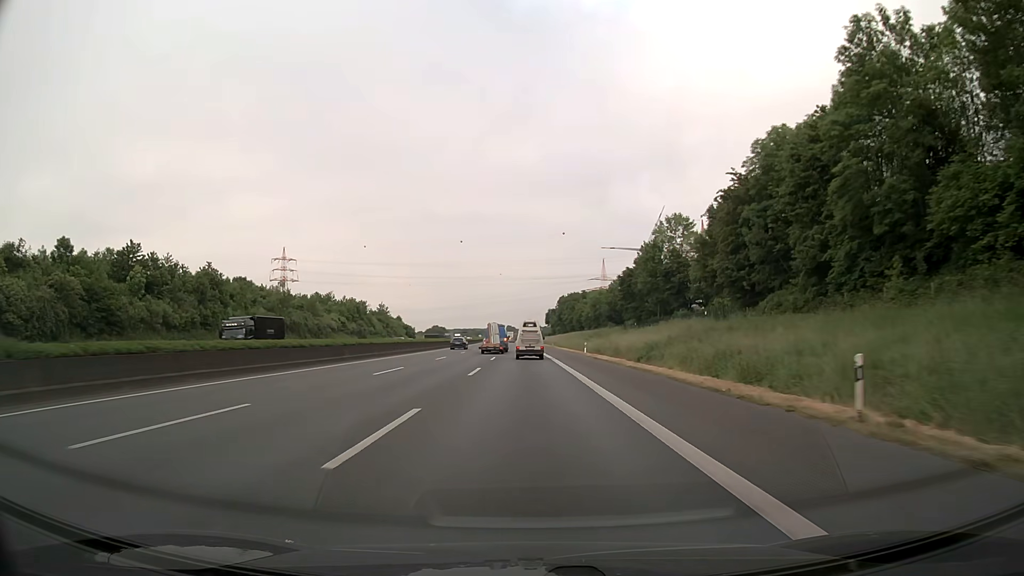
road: motorway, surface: asphalt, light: Day
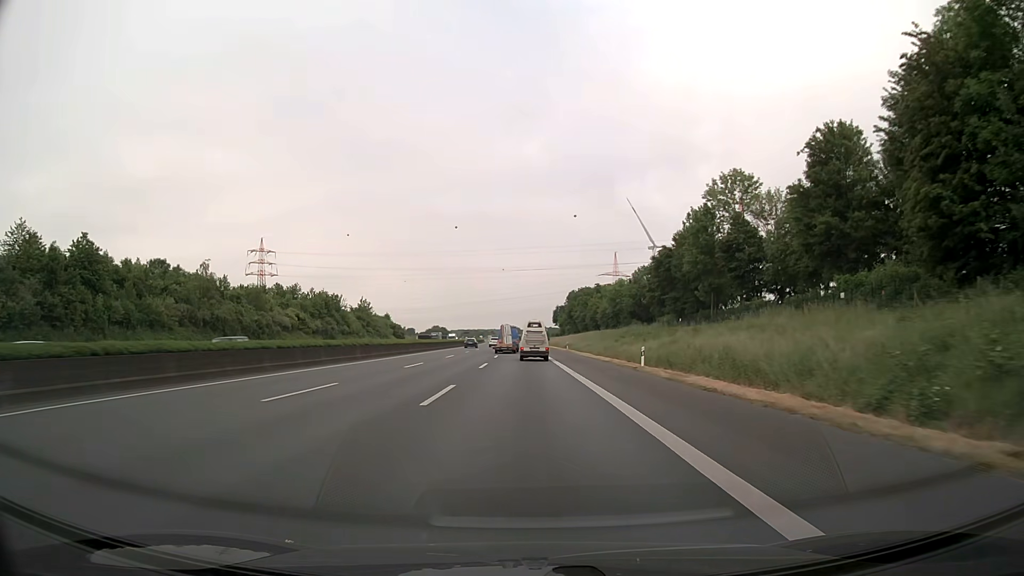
(-0.1, +29.3) m; 0°
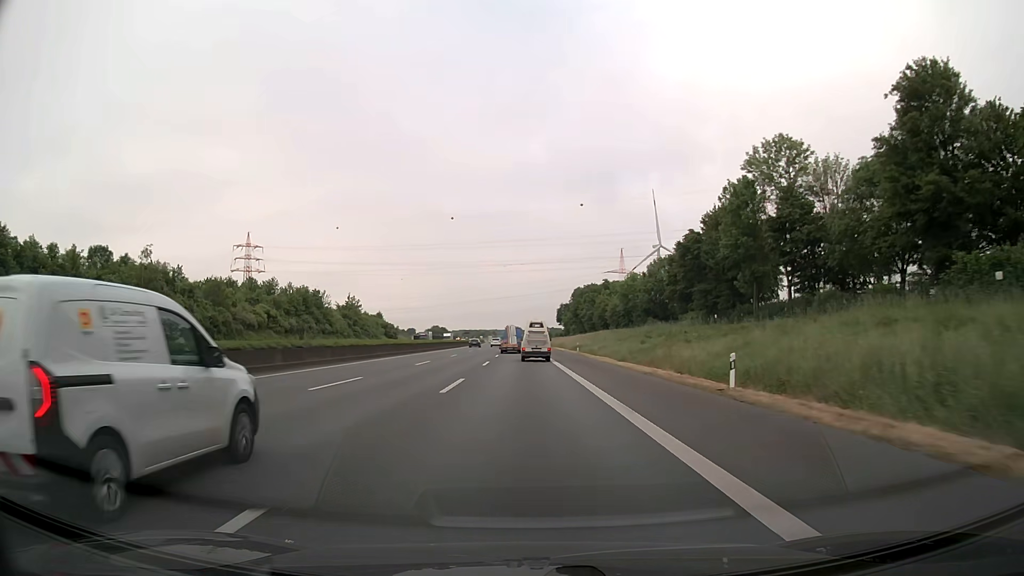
(0.0, +14.6) m; 0°
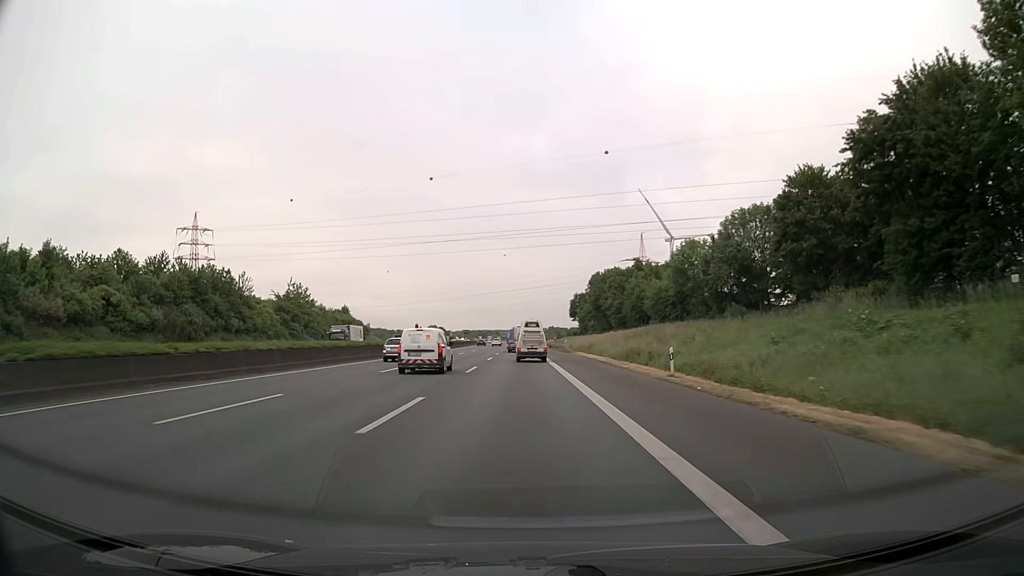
(+0.1, +43.5) m; 0°
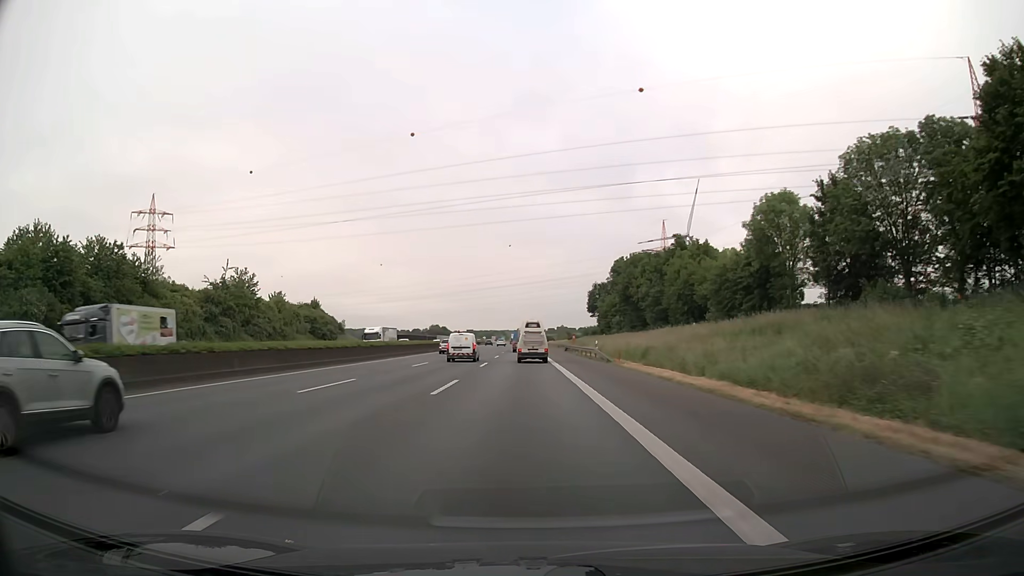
(-0.1, +29.0) m; 0°
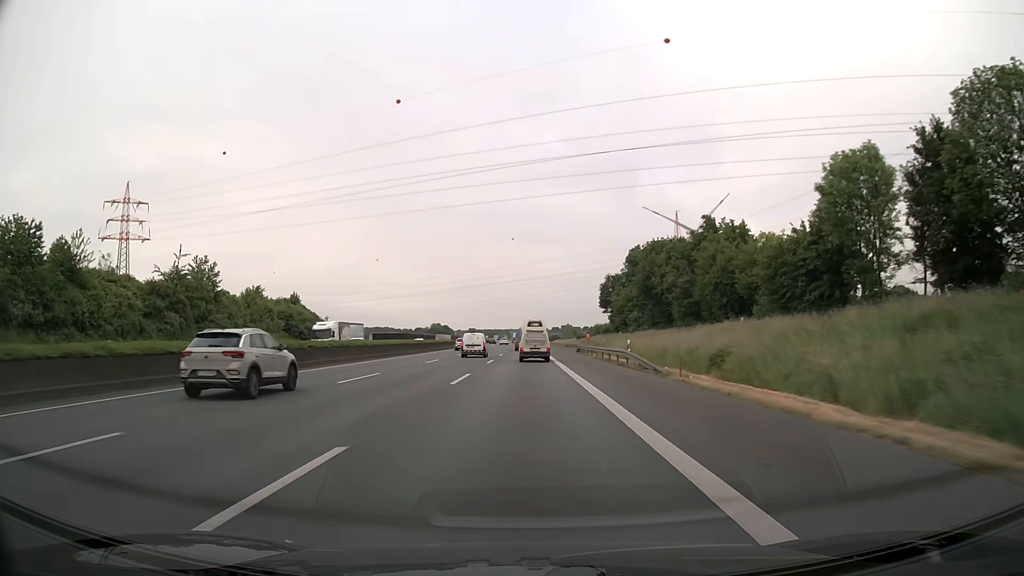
(-0.1, +14.5) m; 0°
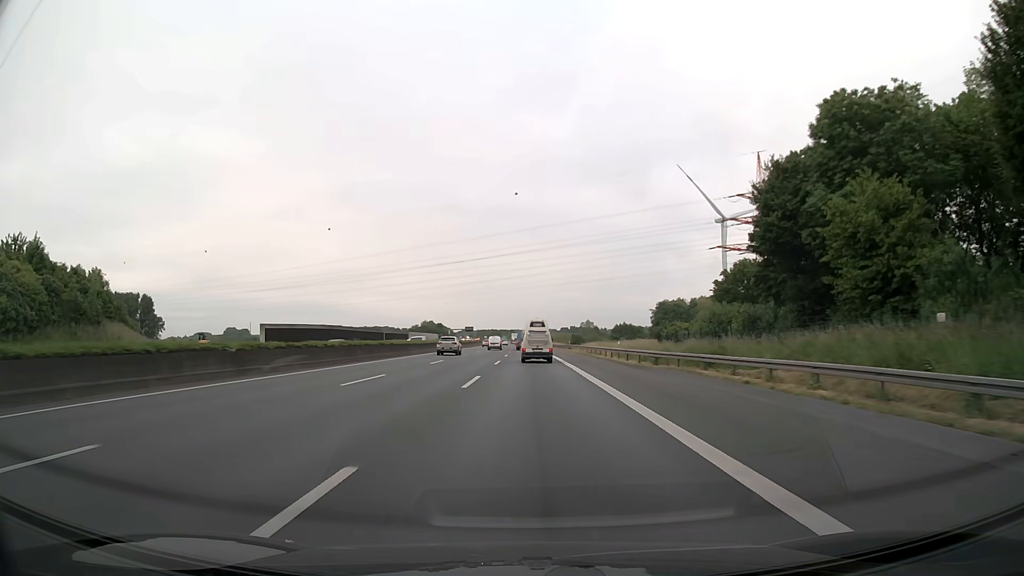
(-0.7, +73.3) m; -1°
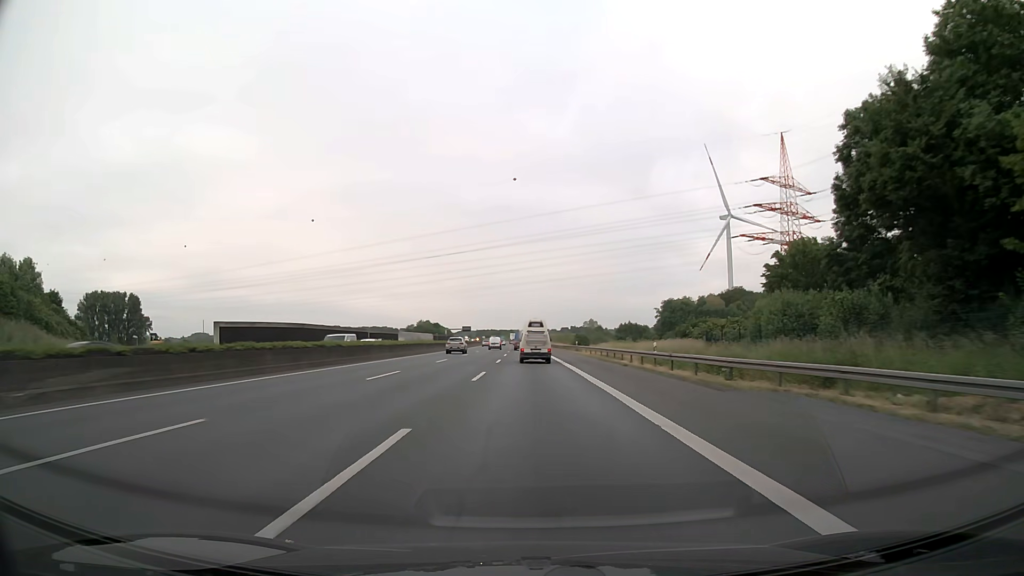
(0.0, +14.8) m; 0°
(0, +10) (0, +20) (0, +30) (0, +40) (0, +50) (0, +60) (0, +70) (0, +80) (0, +90) (0, +100) m
